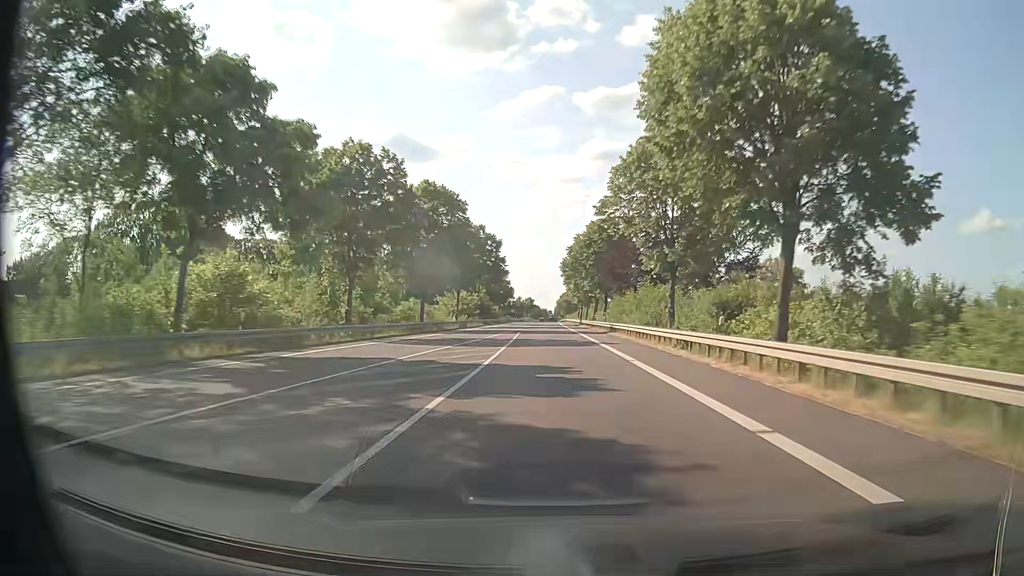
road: primary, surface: asphalt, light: Day
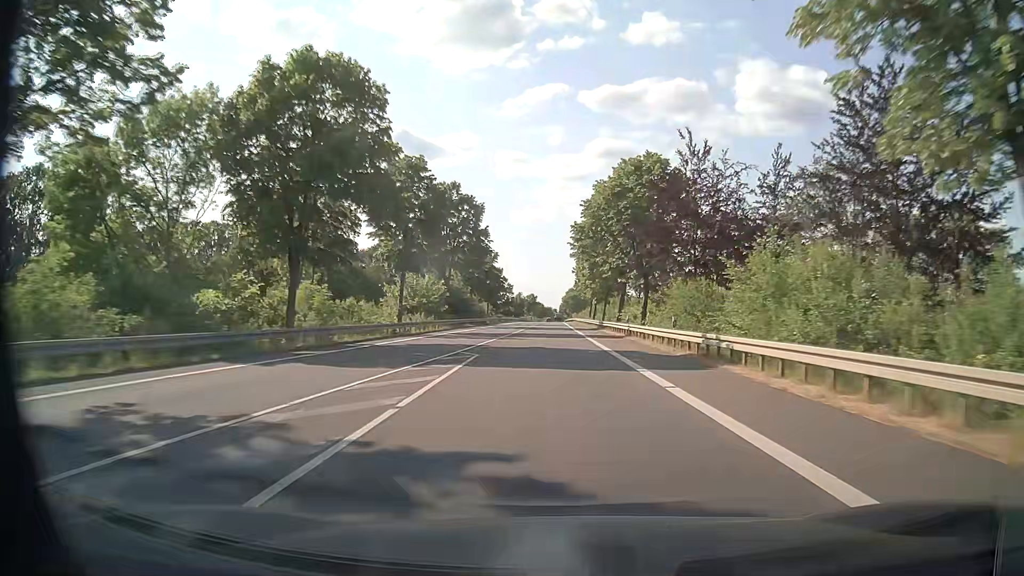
(-0.2, +31.3) m; -1°
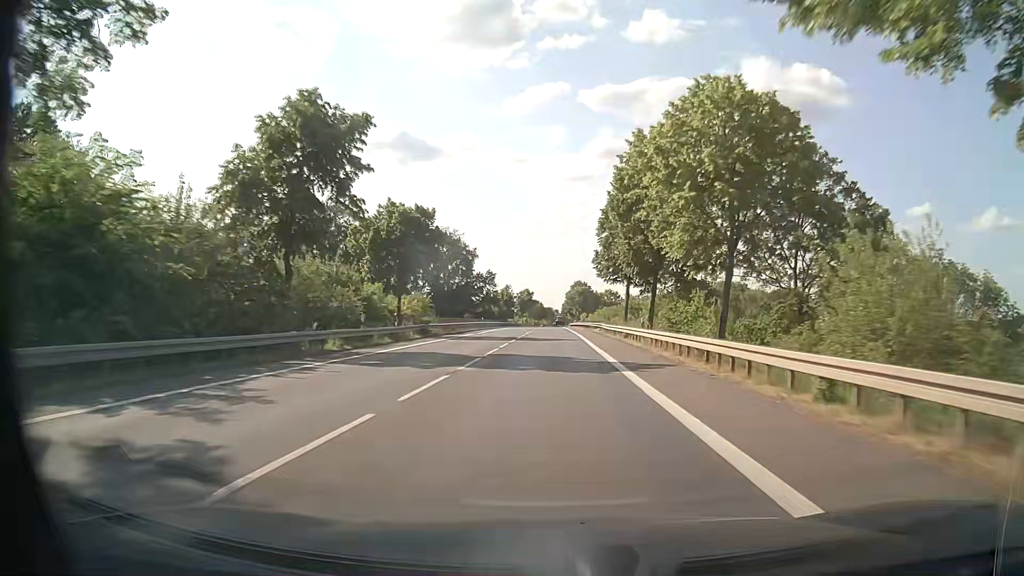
(-0.1, +61.0) m; 0°
(0, +10) (0, +20) (0, +30) (0, +40) (0, +50) (0, +60) (0, +70) (0, +80) (0, +90) (0, +100) m
